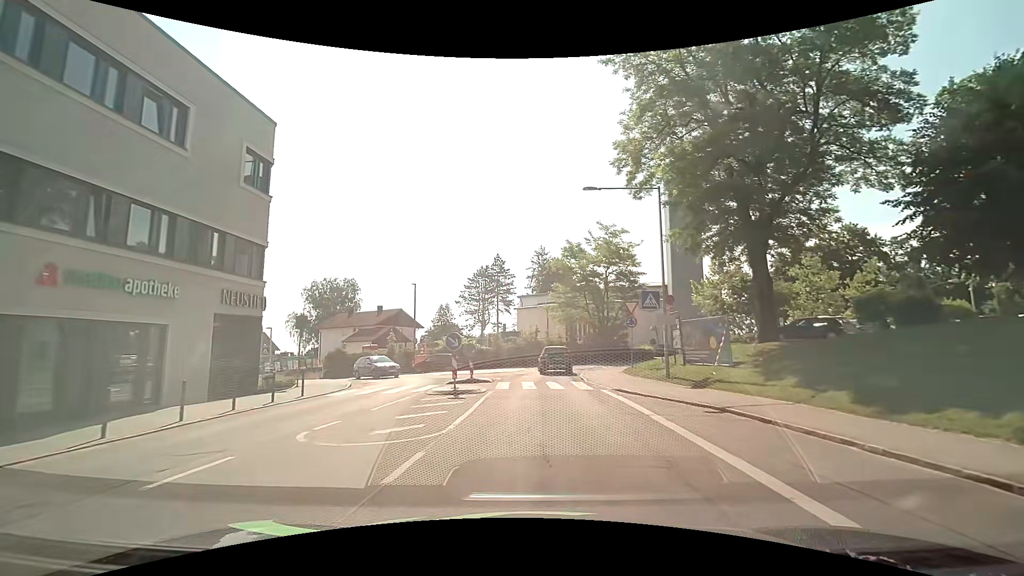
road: unclassified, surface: asphalt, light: Day
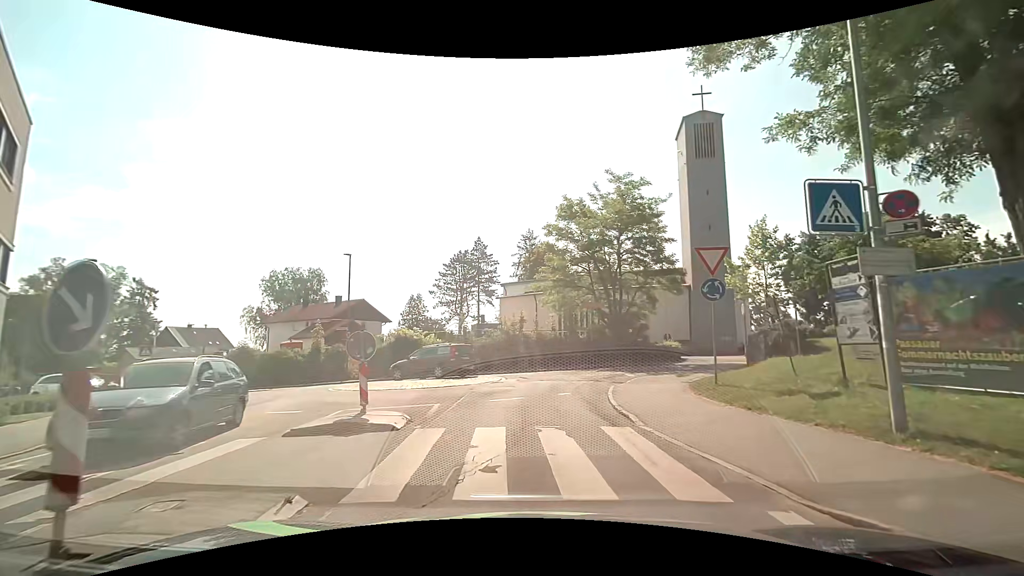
(+0.4, +13.2) m; +1°
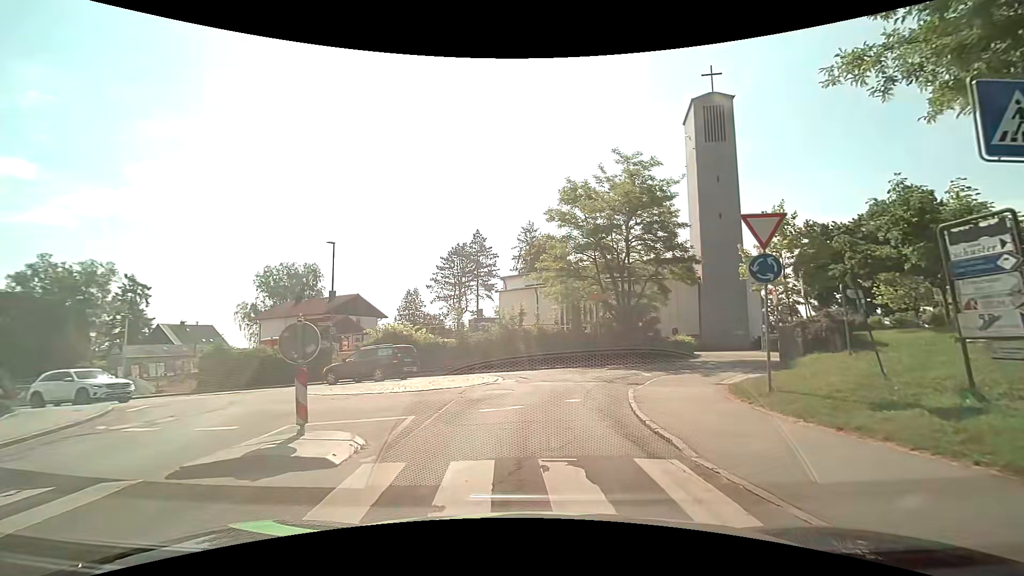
(0.0, +2.7) m; 0°
